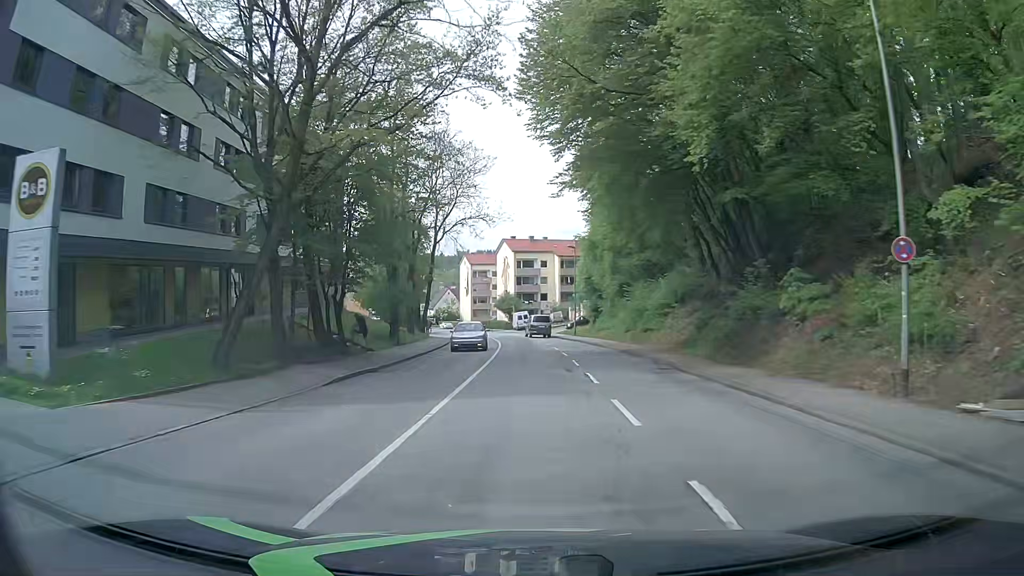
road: tertiary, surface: asphalt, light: Day
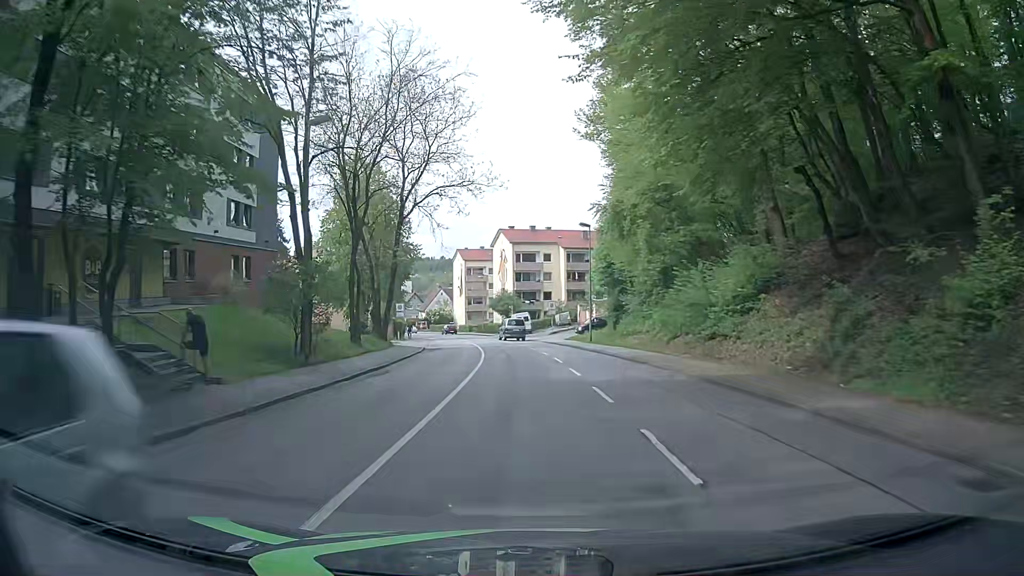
(-0.1, +15.3) m; 0°
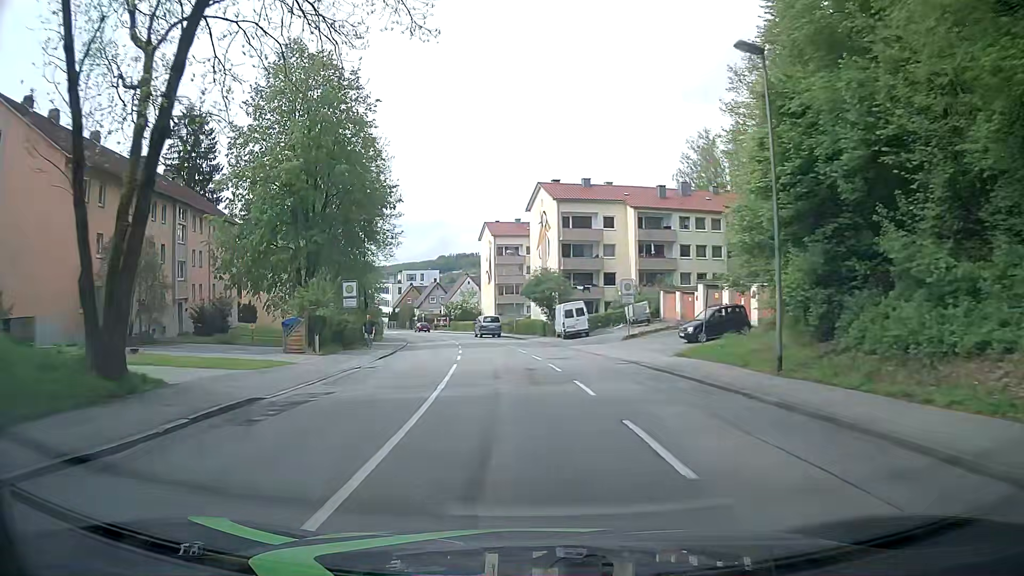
(-1.2, +30.5) m; -4°
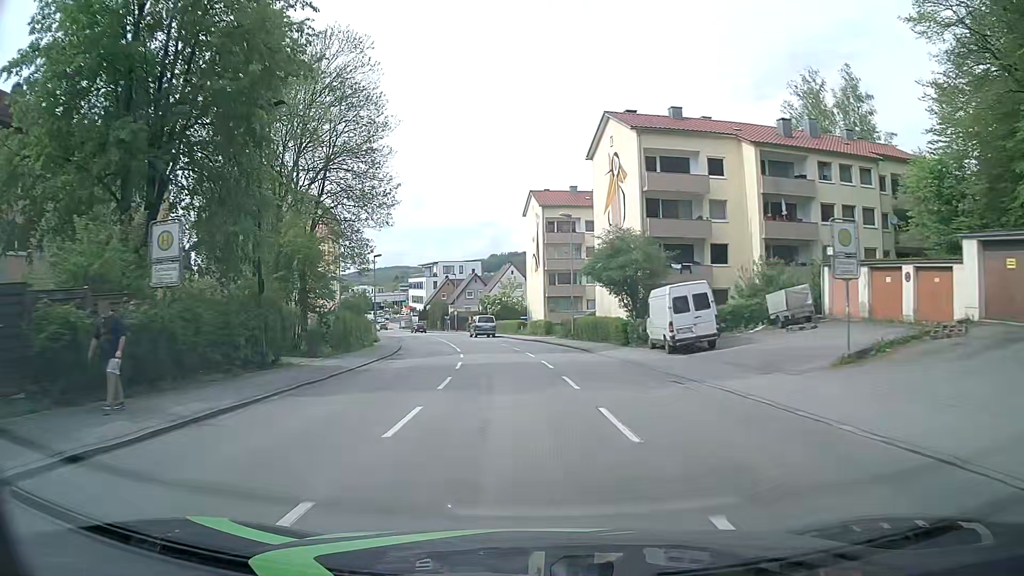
(-0.9, +22.9) m; -5°
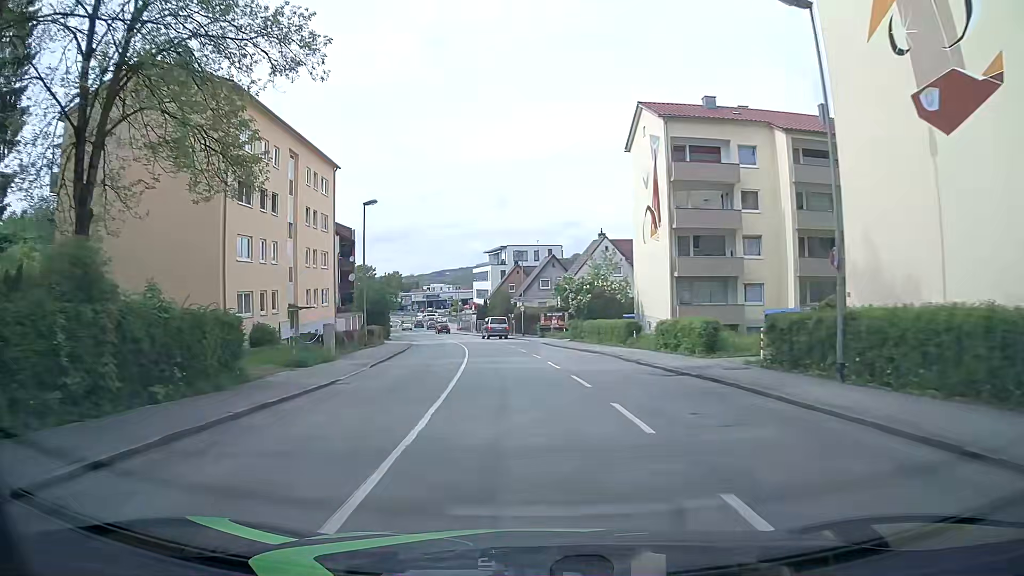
(-1.8, +30.4) m; -7°
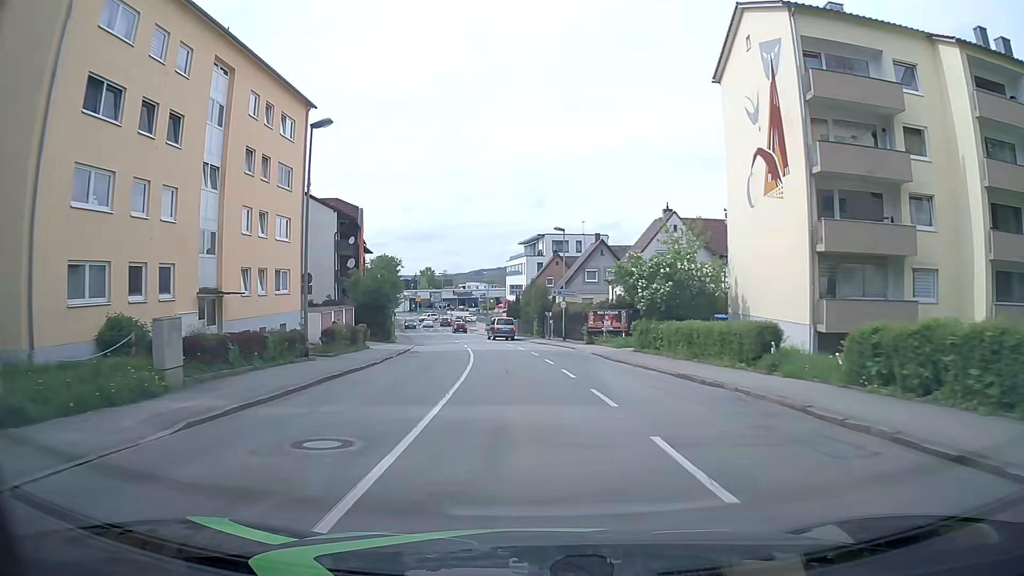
(-0.4, +15.2) m; -3°
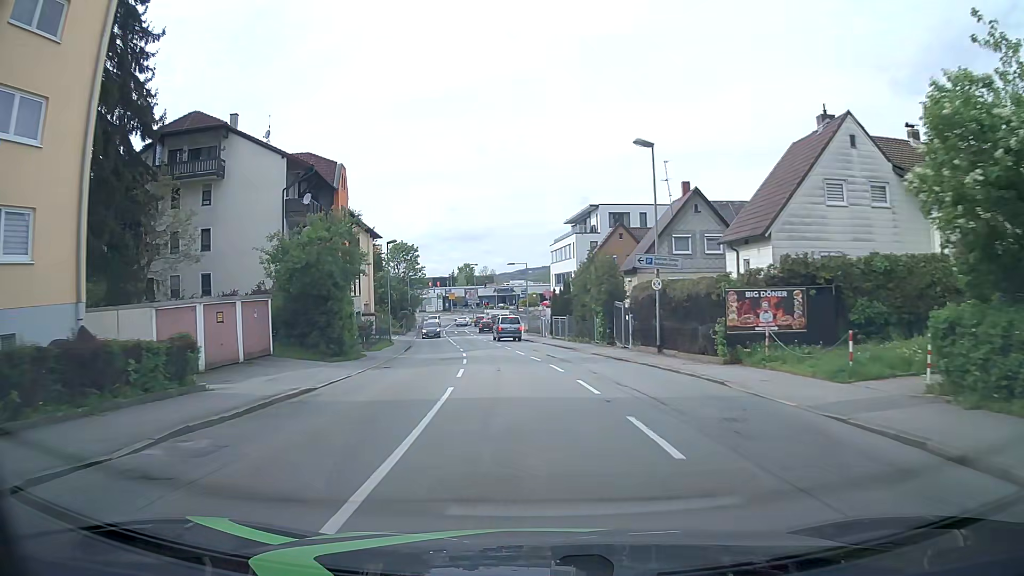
(-0.5, +22.8) m; -4°
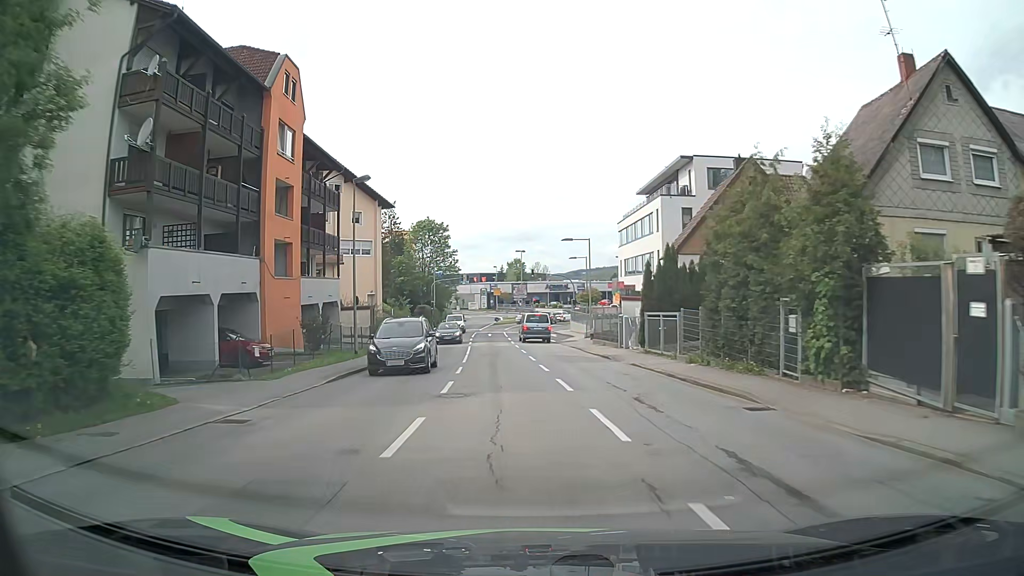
(-0.8, +22.8) m; -4°
(0, +10) (-1, +20) (-1, +30) (-2, +40) (-3, +50) (-4, +60) (-4, +70) (-4, +80) (-2, +89) (+2, +99) m
